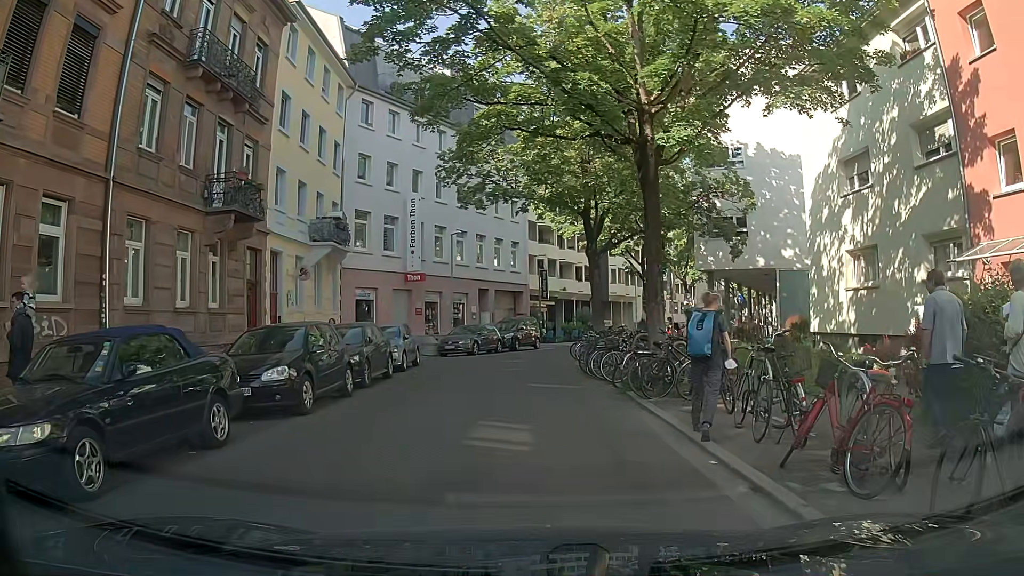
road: residential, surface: asphalt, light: Day
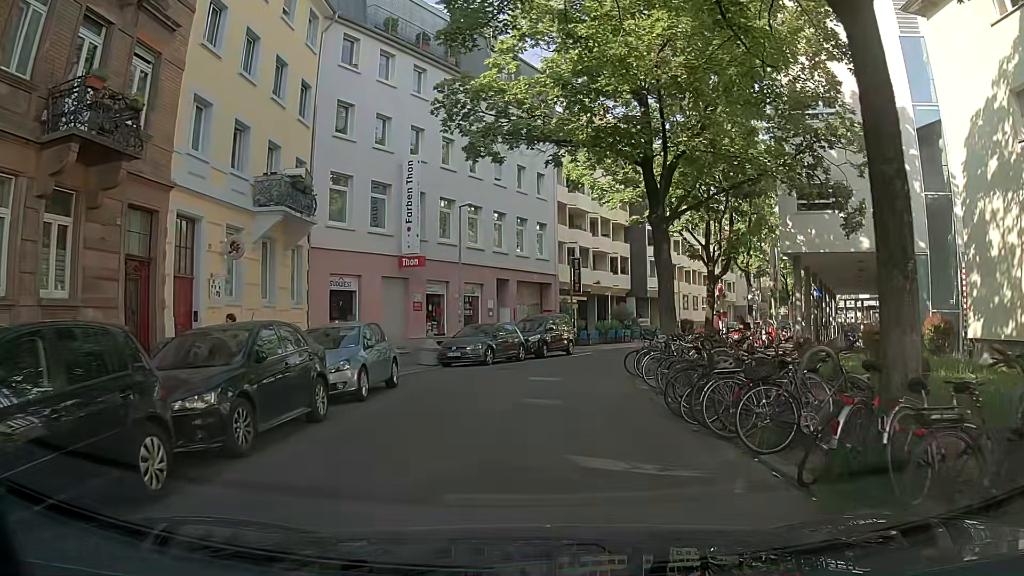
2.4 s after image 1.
(0.0, +8.3) m; -2°
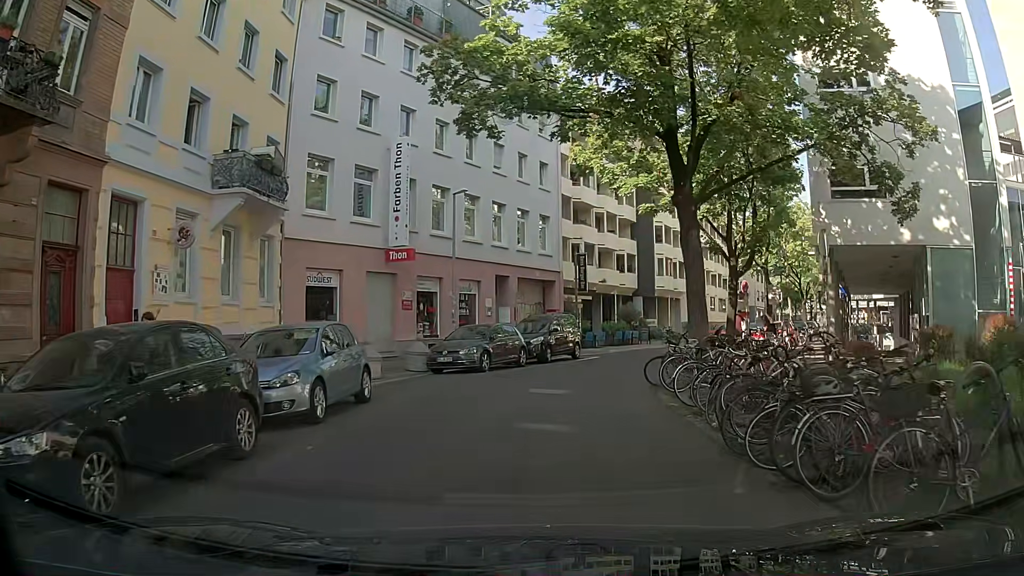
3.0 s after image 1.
(+0.1, +2.8) m; +1°
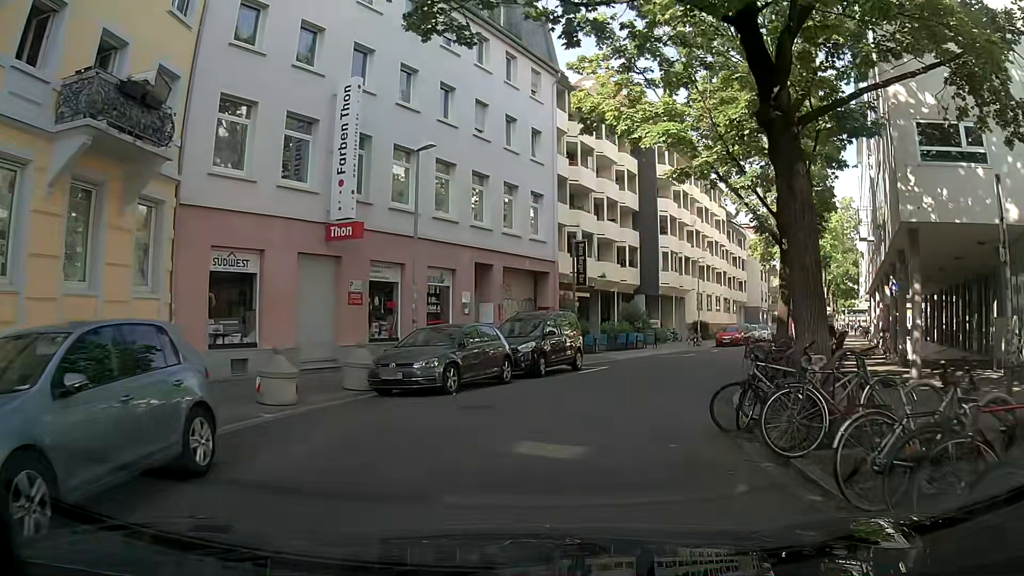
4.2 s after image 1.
(+0.1, +6.2) m; +1°
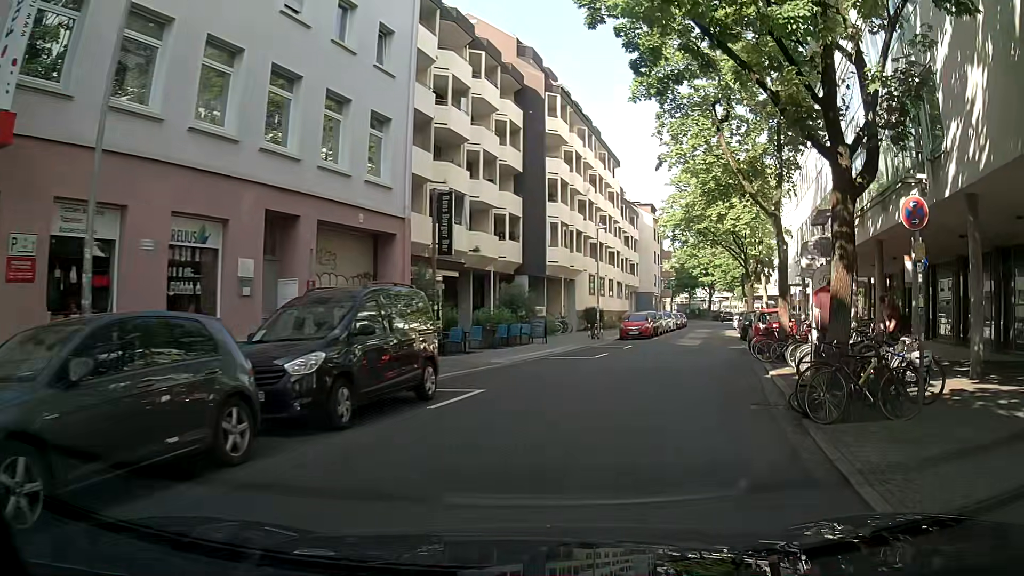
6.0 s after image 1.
(+0.7, +9.8) m; +10°
